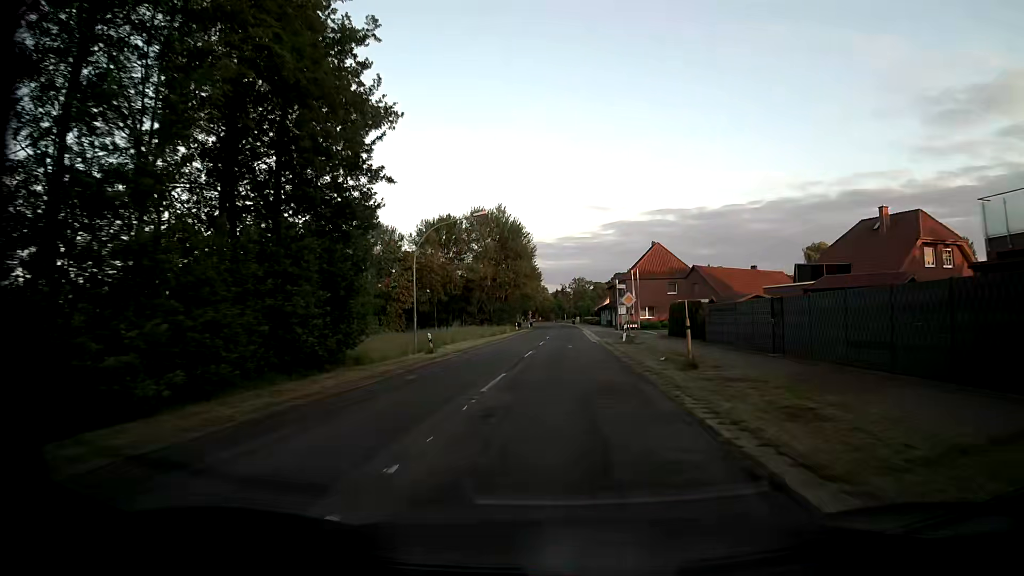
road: secondary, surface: asphalt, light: Day
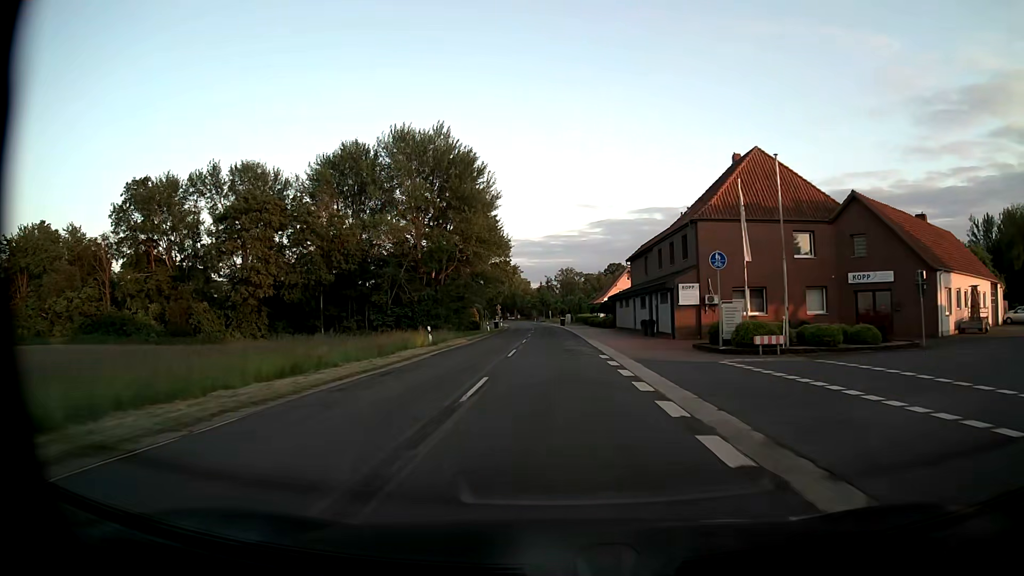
(+0.7, +50.0) m; +1°
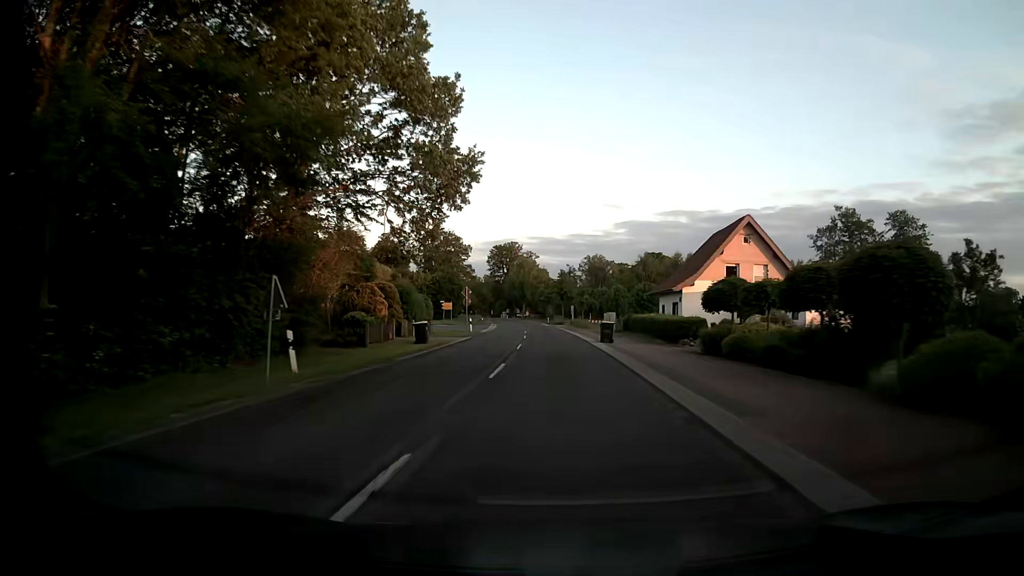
(-0.8, +56.9) m; -2°
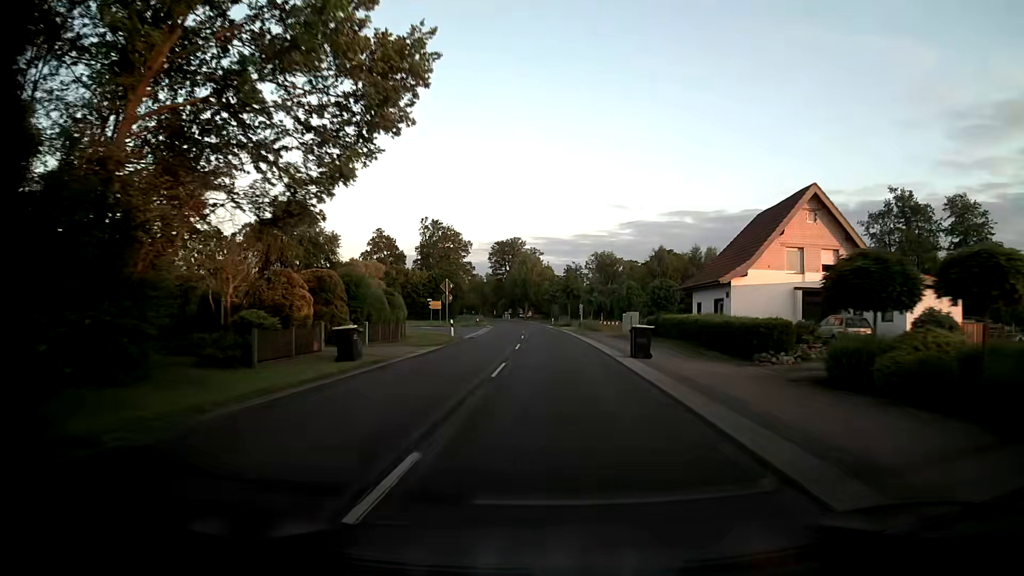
(-0.1, +11.9) m; 0°
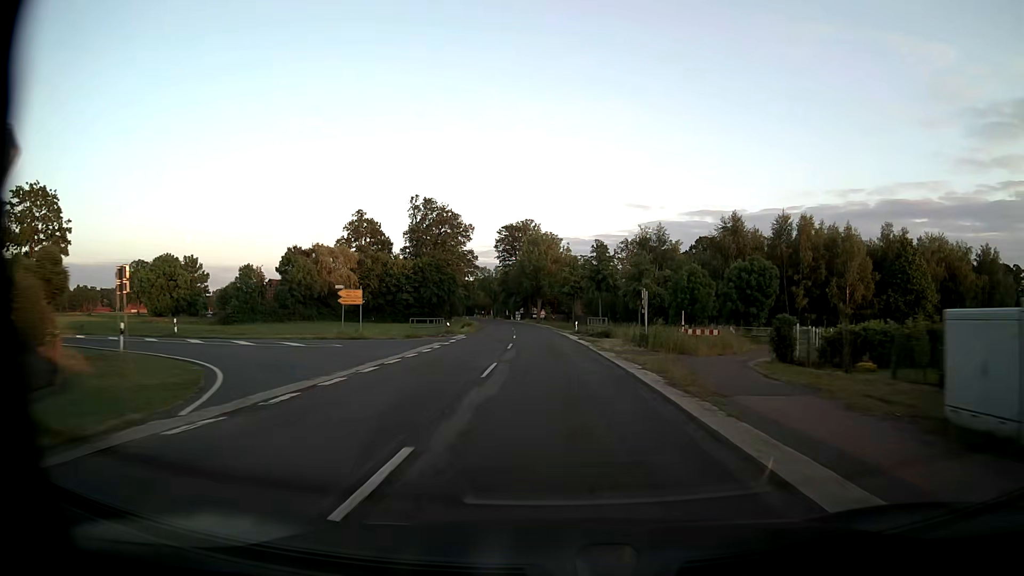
(-0.6, +36.1) m; -2°
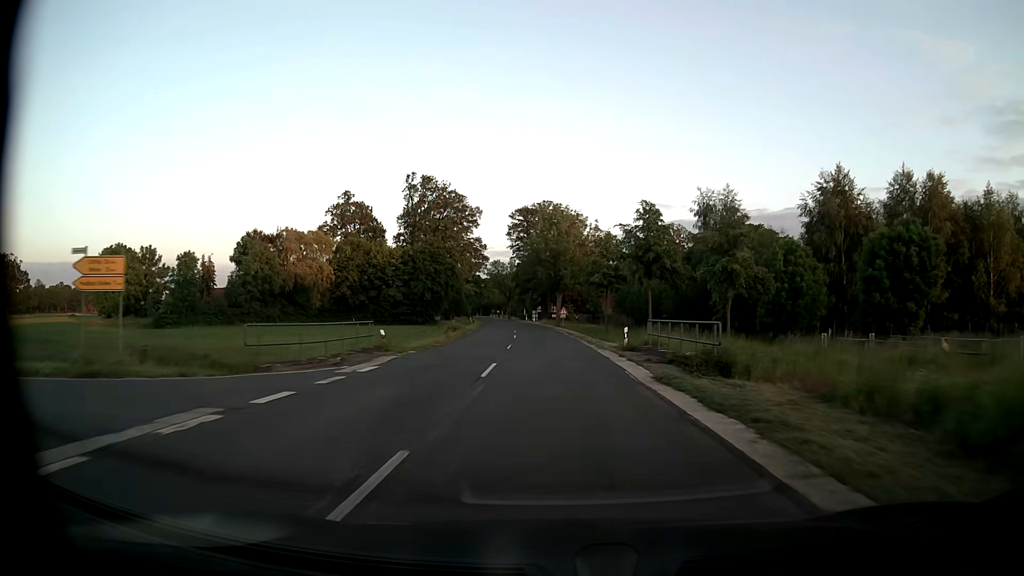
(-0.4, +24.4) m; -2°
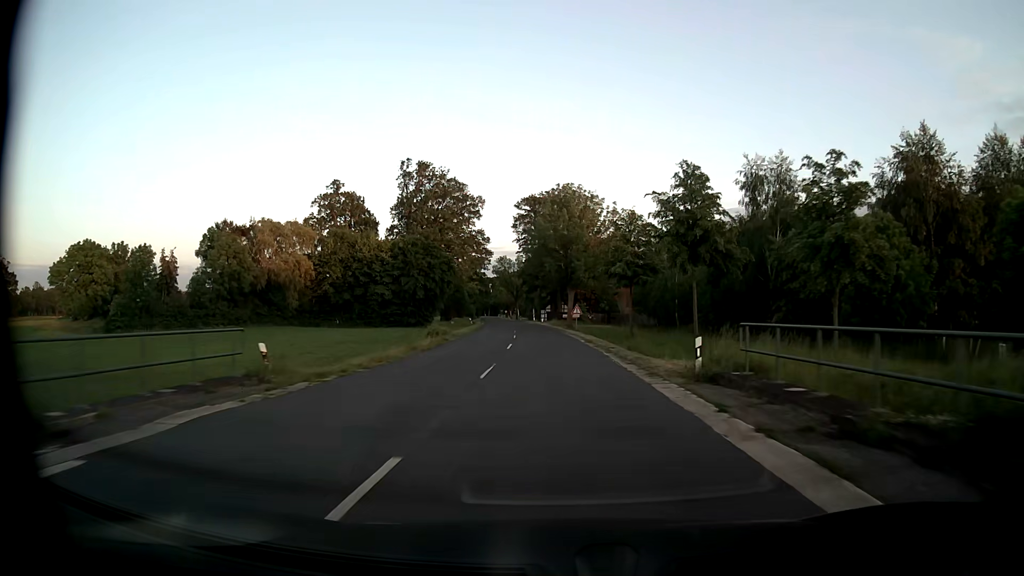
(-0.1, +12.3) m; -1°
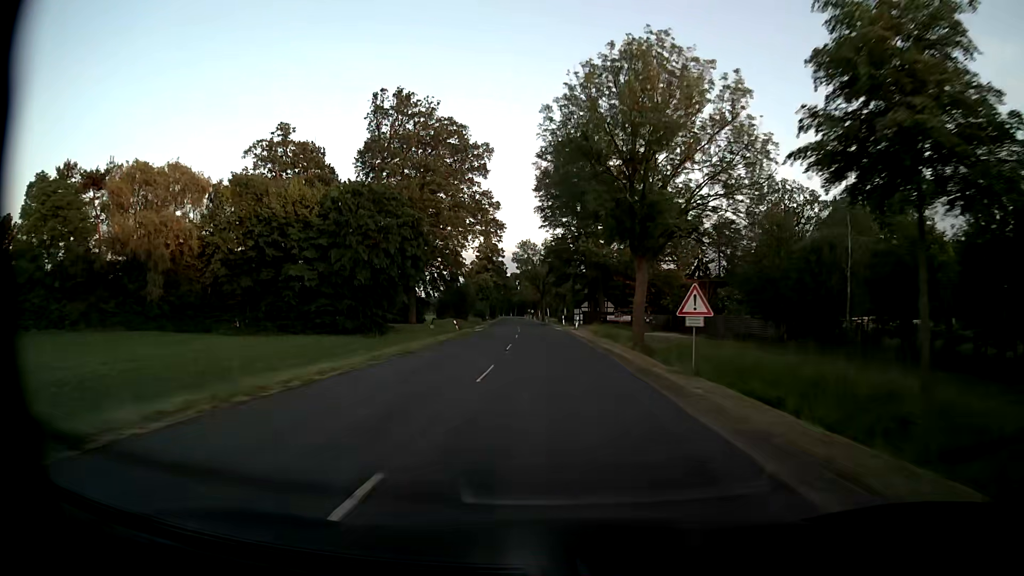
(-0.9, +36.9) m; -3°
(0, +10) (0, +20) (-1, +30) (-1, +40) (-1, +50) (-2, +60) (-2, +70) (-3, +80) (-4, +90) (-4, +100) m
